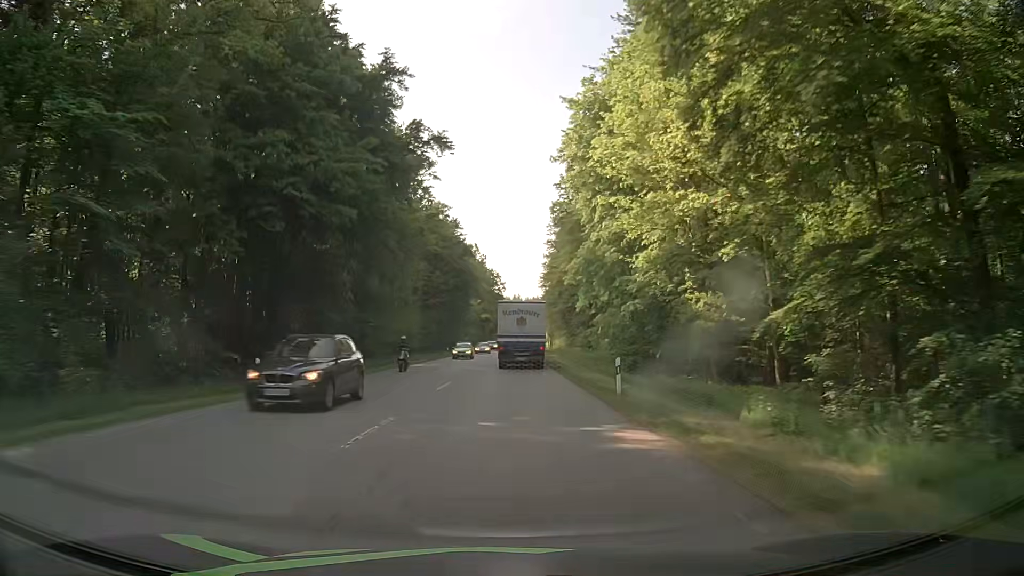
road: secondary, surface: asphalt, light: Day
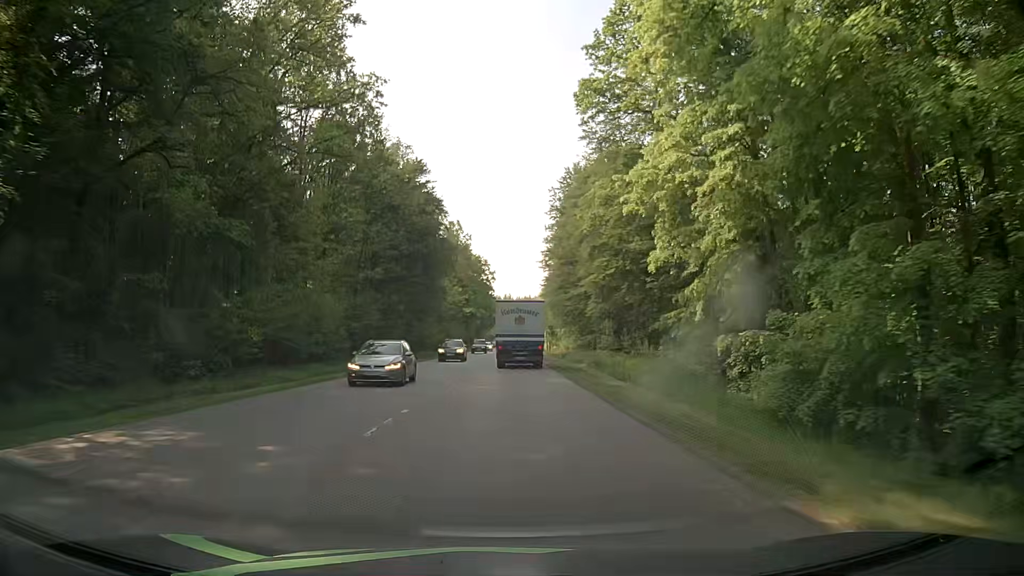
(+0.2, +34.6) m; 0°
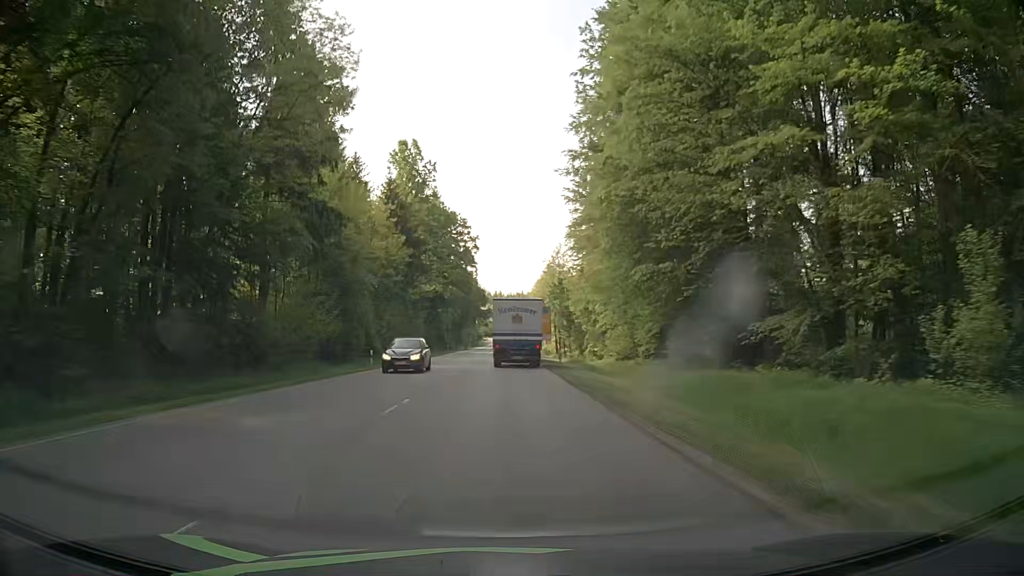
(+0.8, +57.7) m; +1°
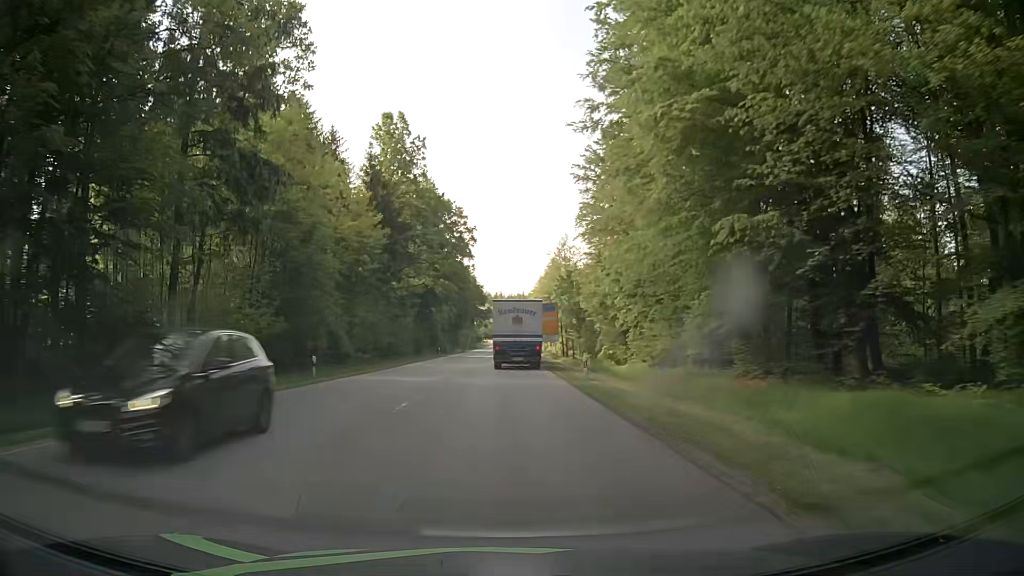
(-0.1, +11.5) m; -1°
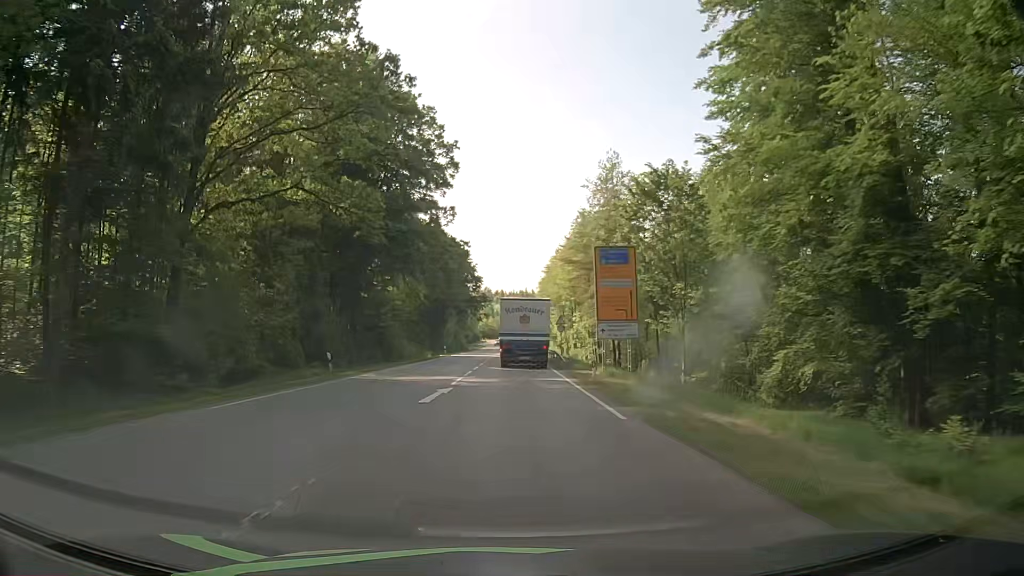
(0.0, +45.9) m; 0°
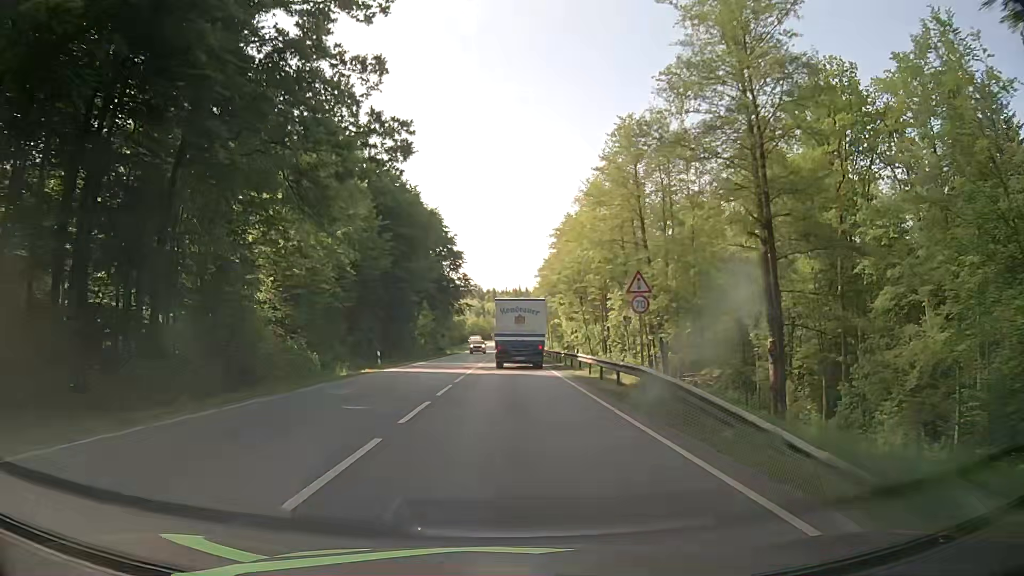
(+0.2, +34.3) m; +1°
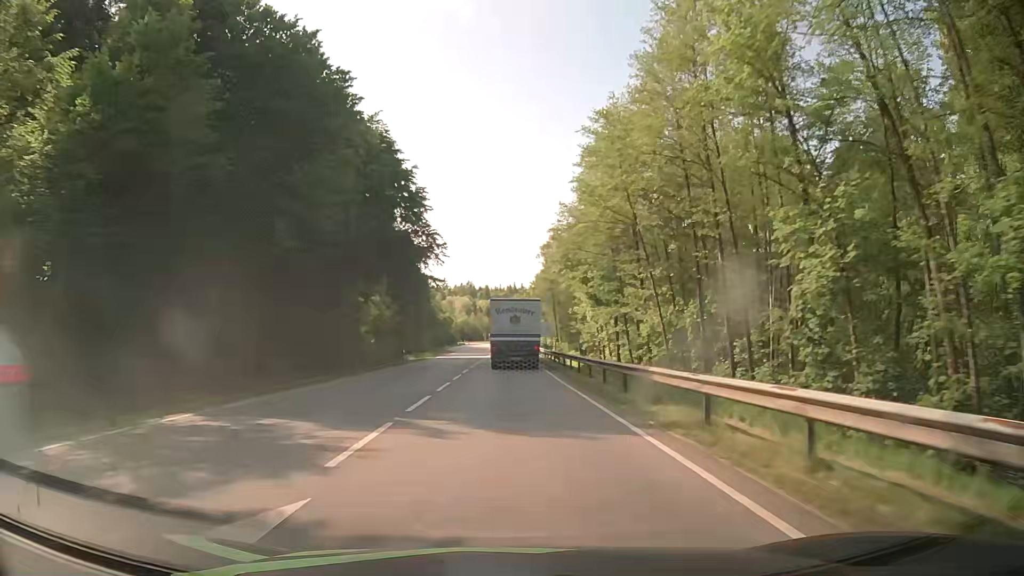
(+0.1, +34.1) m; 0°
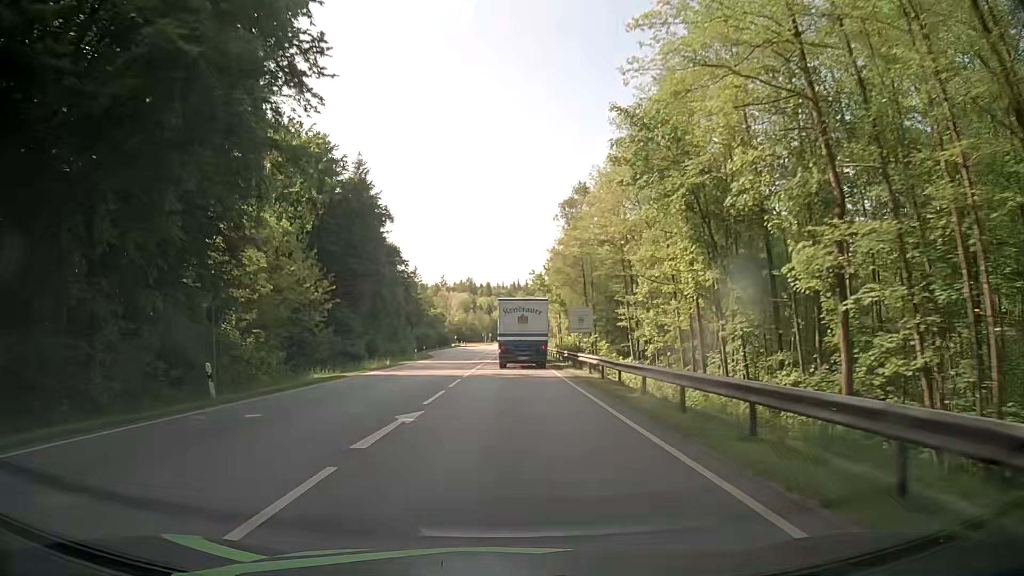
(0.0, +34.0) m; 0°
(0, +10) (0, +20) (0, +30) (0, +40) (0, +50) (0, +60) (0, +70) (0, +80) (0, +90) (0, +100) m
